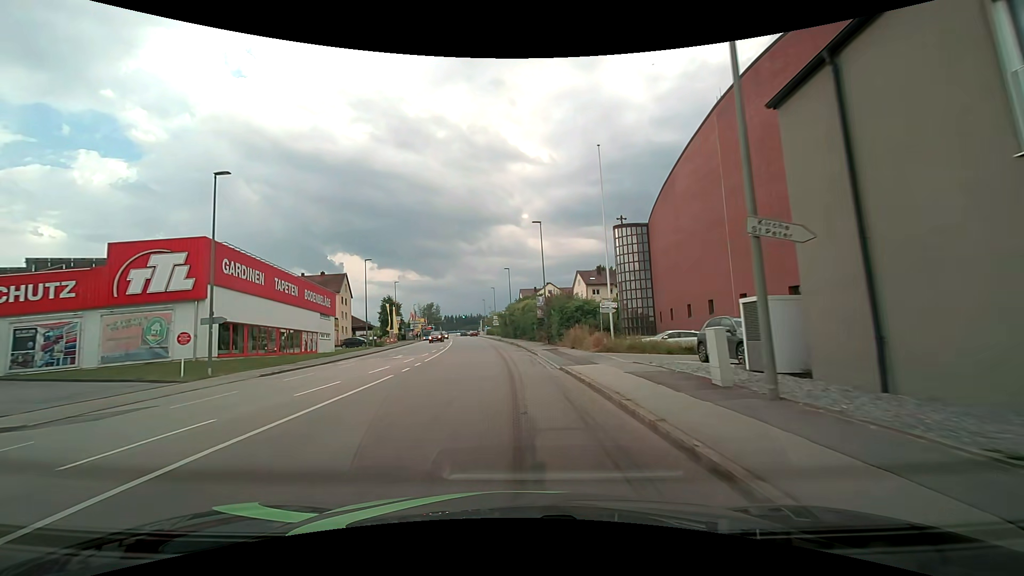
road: tertiary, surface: asphalt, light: Day
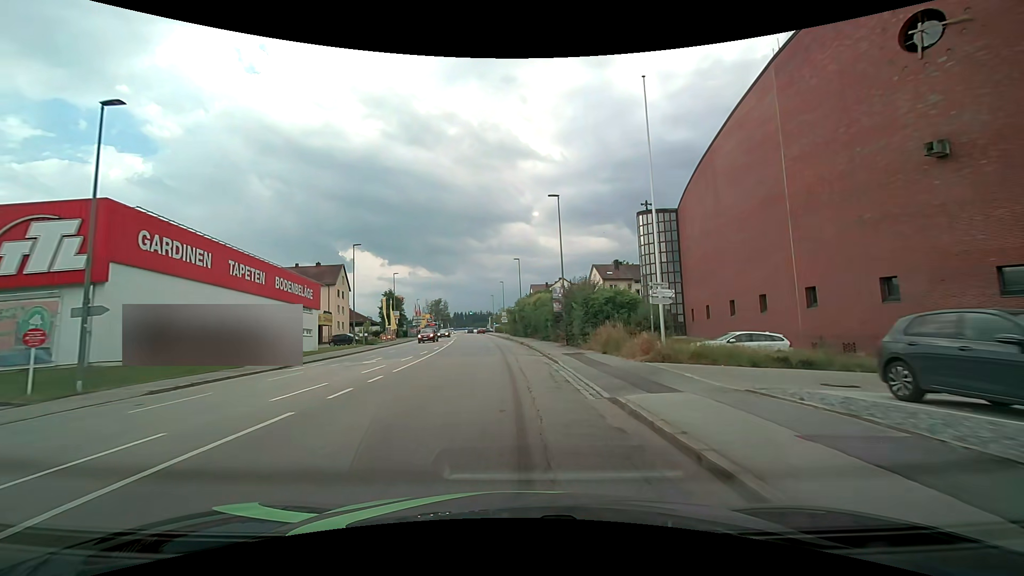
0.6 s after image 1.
(-0.1, +7.8) m; -1°
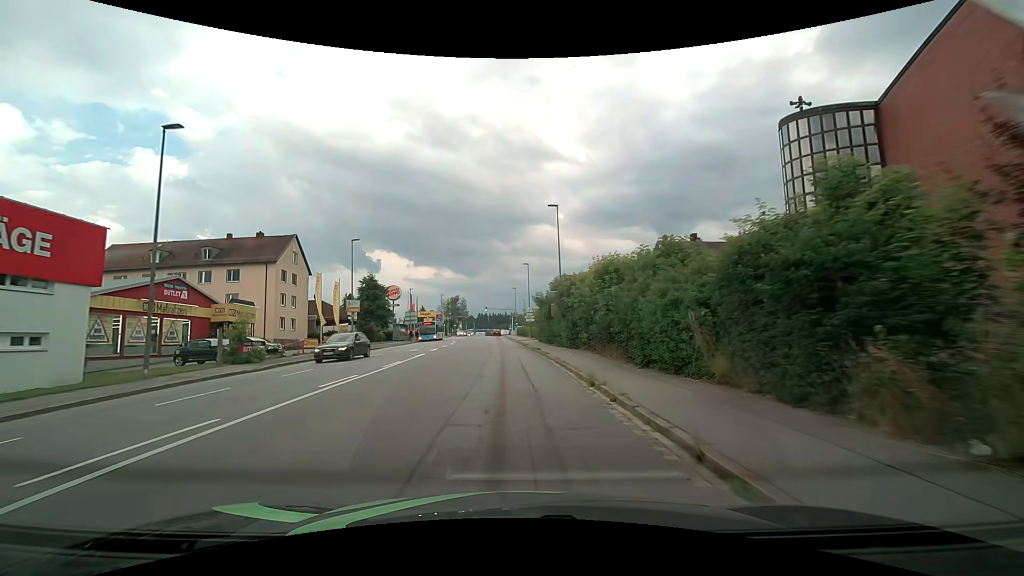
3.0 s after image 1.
(-0.7, +29.9) m; -3°
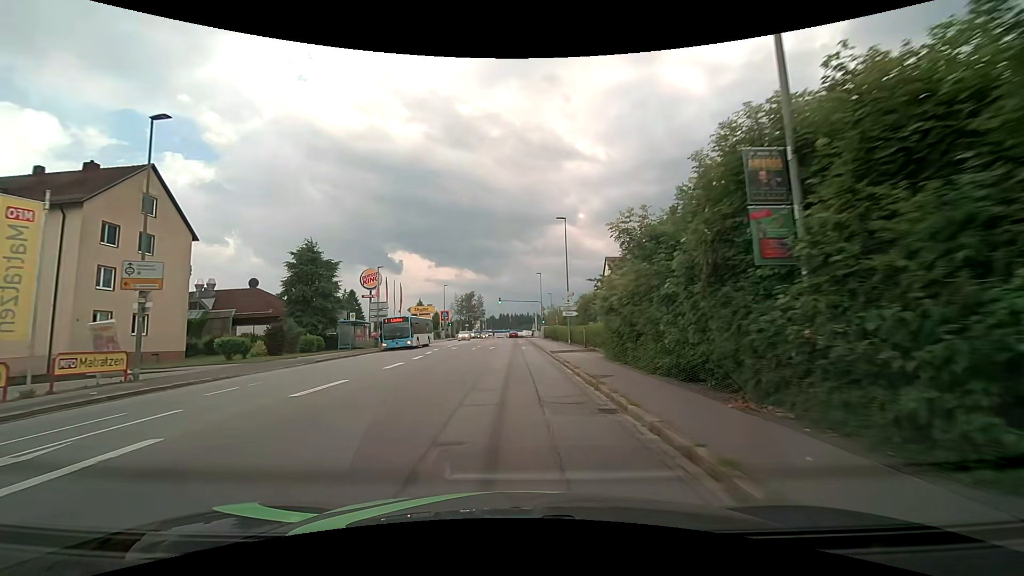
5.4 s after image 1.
(-0.5, +28.8) m; -2°
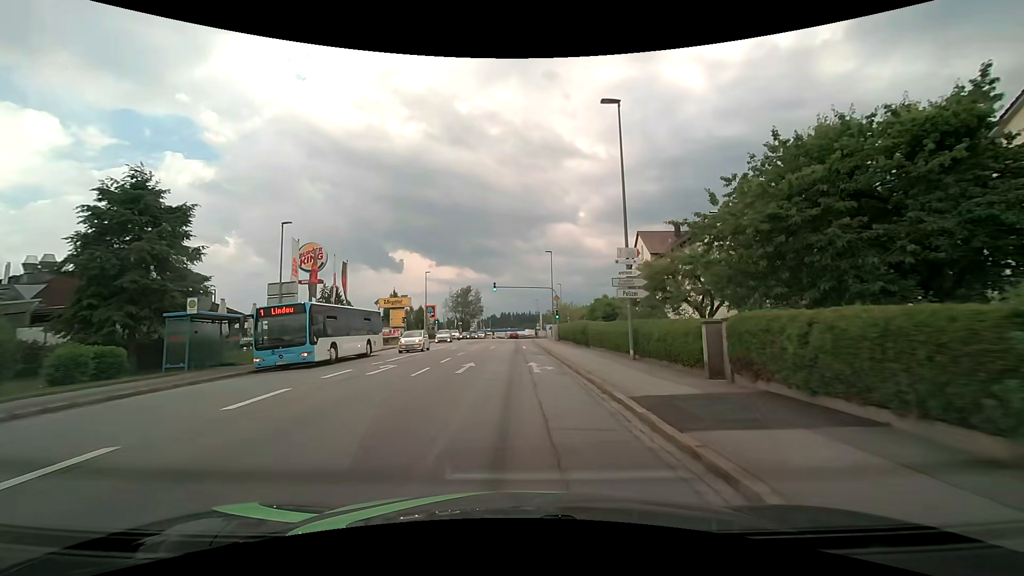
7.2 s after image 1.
(-0.2, +20.9) m; -1°
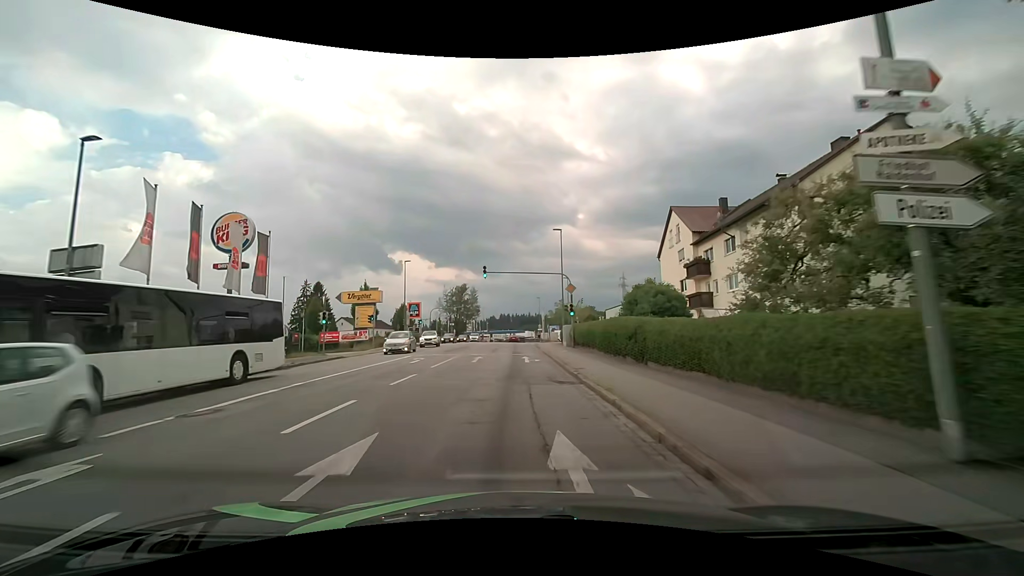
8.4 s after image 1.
(+0.1, +13.7) m; +1°
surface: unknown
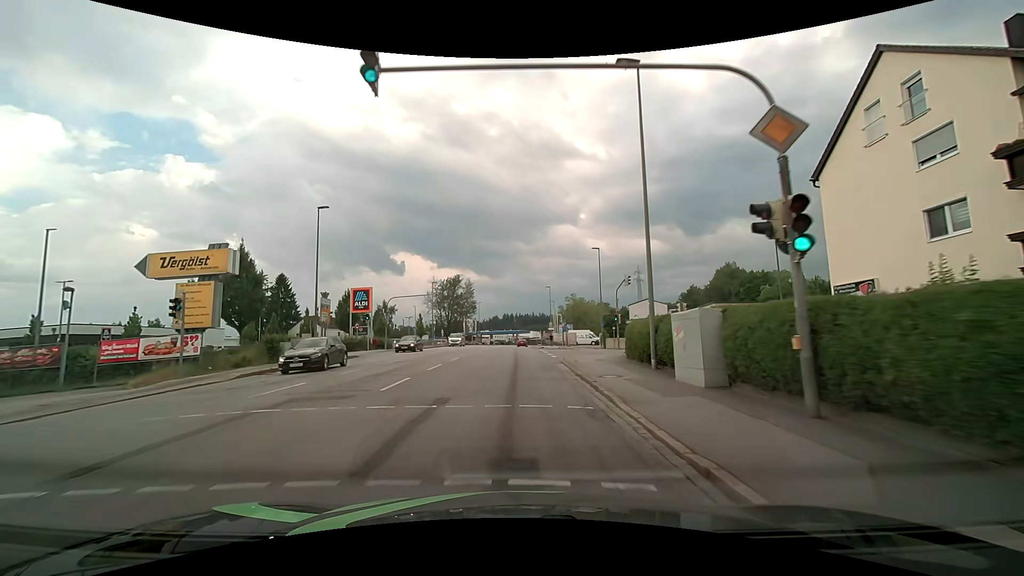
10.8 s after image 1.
(-0.1, +27.9) m; 0°
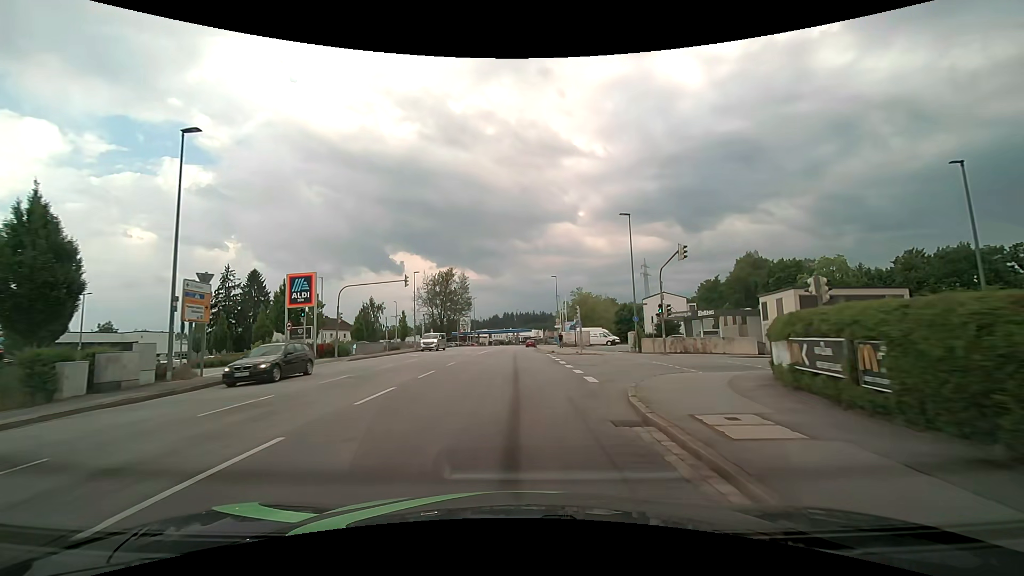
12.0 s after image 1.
(-0.1, +14.0) m; 0°
(0, +10) (0, +20) (0, +30) (0, +40) (0, +50) (0, +60) (0, +70) (0, +80) (+1, +90) (+2, +100) m
